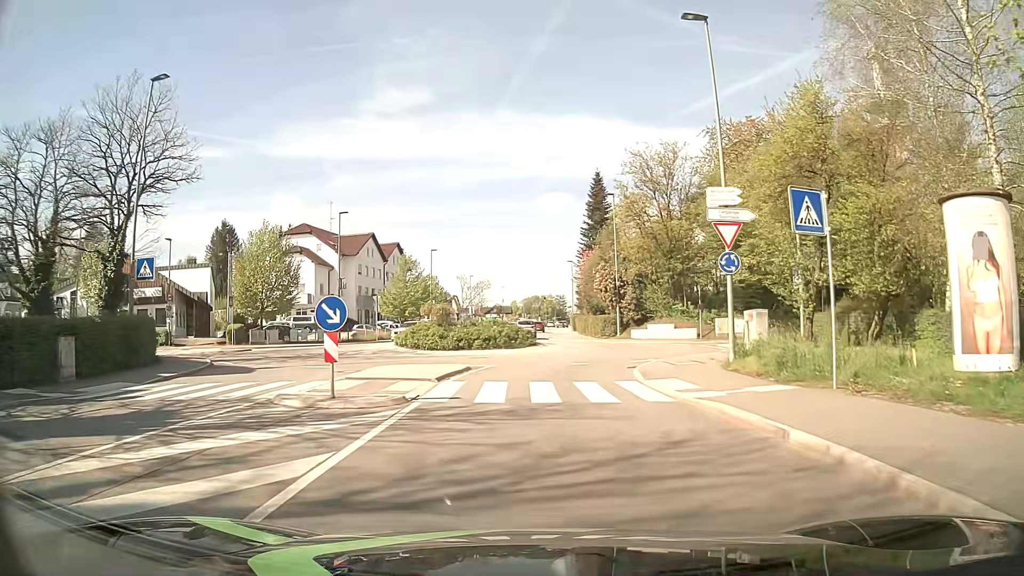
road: tertiary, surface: asphalt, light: Day
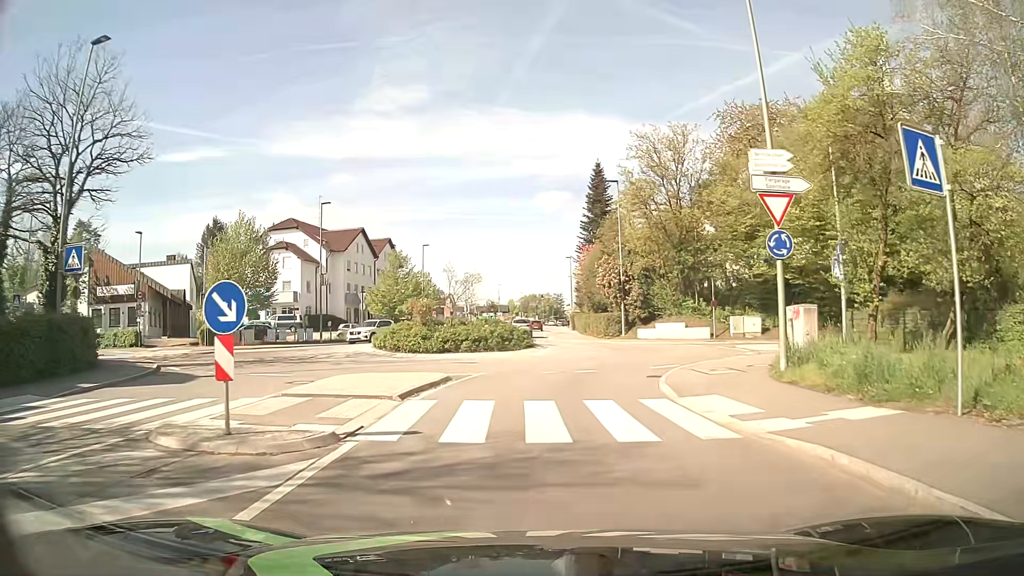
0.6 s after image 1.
(0.0, +3.9) m; +1°
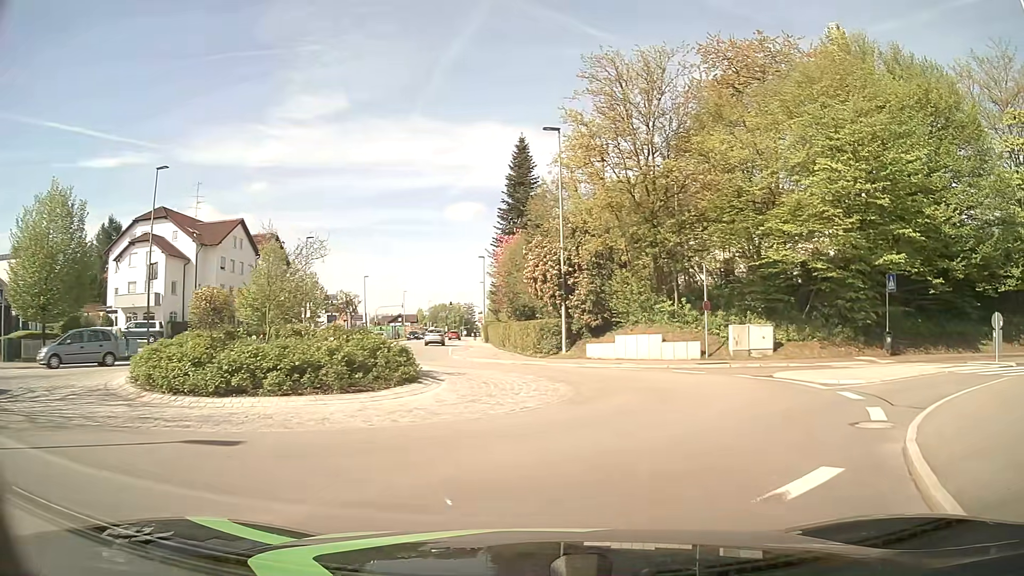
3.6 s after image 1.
(+0.1, +13.9) m; +7°
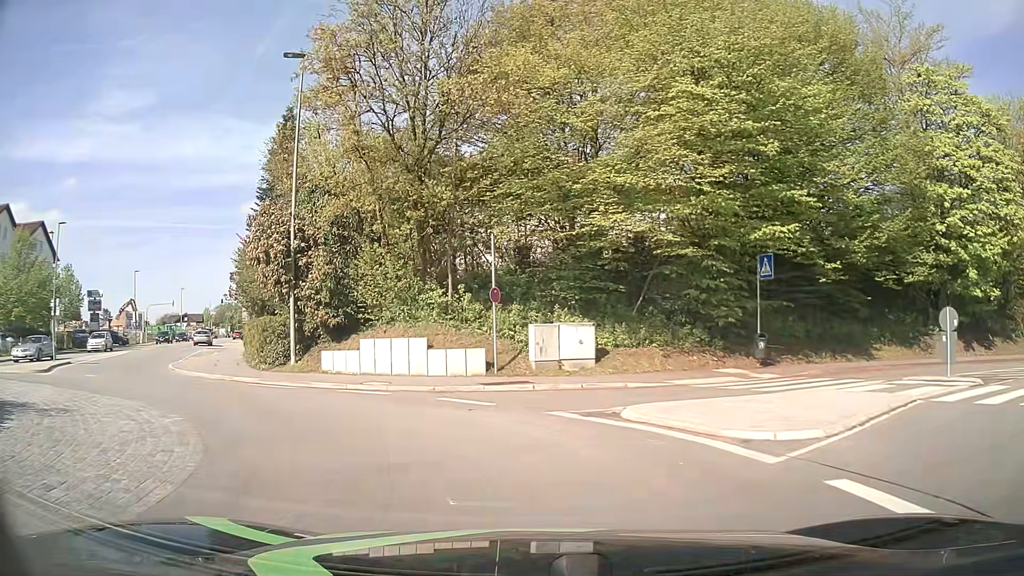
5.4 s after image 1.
(+1.7, +8.9) m; +18°
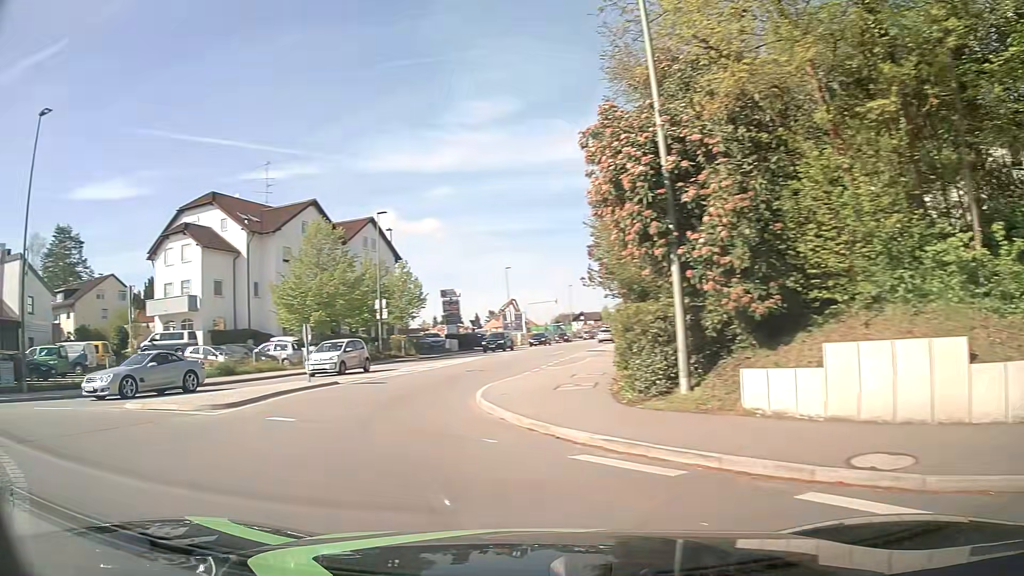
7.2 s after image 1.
(-2.1, +9.9) m; -34°
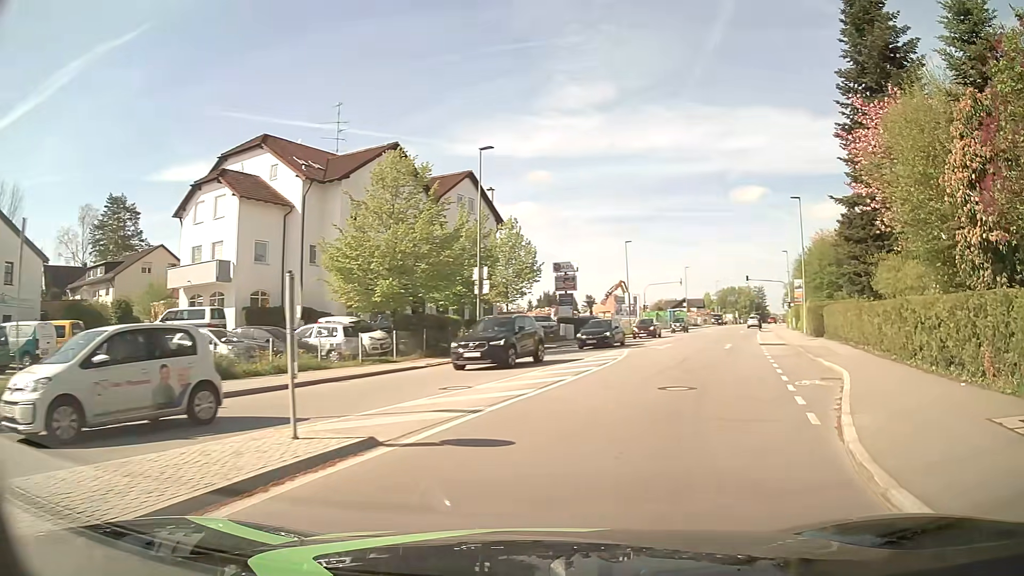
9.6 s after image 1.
(-3.3, +13.0) m; -9°
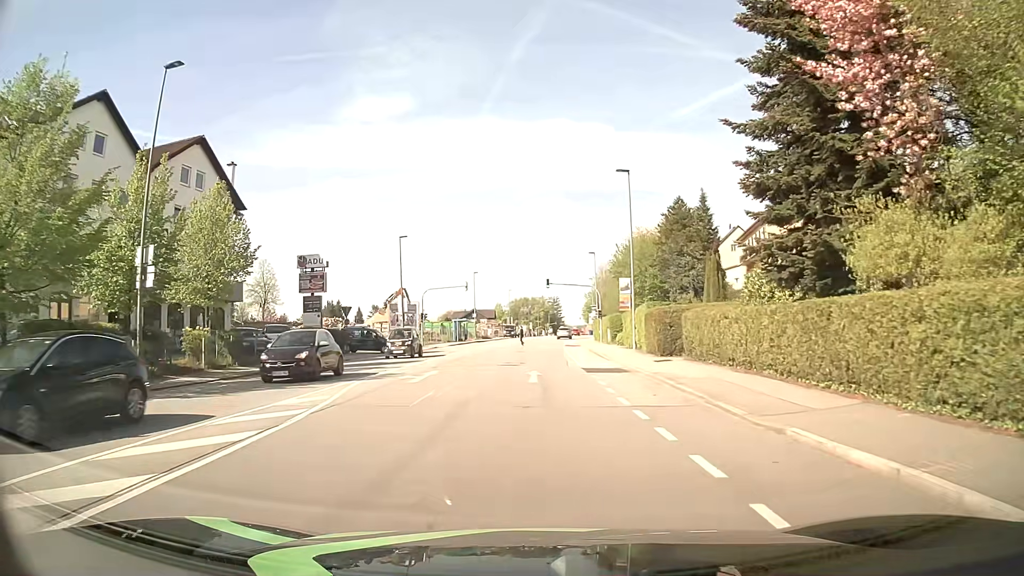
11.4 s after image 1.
(+2.9, +13.2) m; +18°
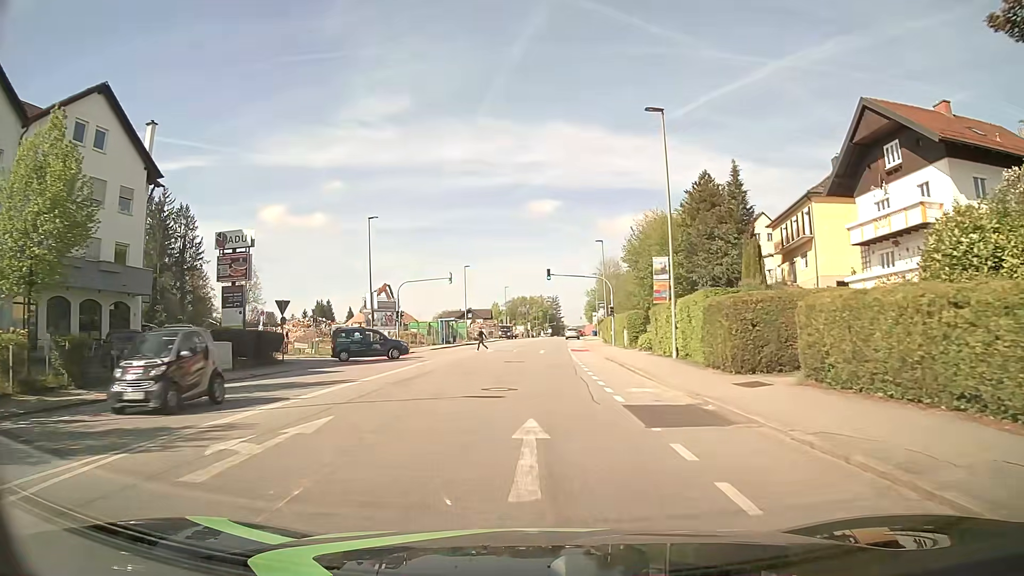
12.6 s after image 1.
(+0.1, +11.5) m; +1°
(0, +10) (0, +20) (0, +30) (+1, +40) (+1, +50) (+1, +60) (+2, +70) (+3, +80) (+4, +90) (+5, +100) m
